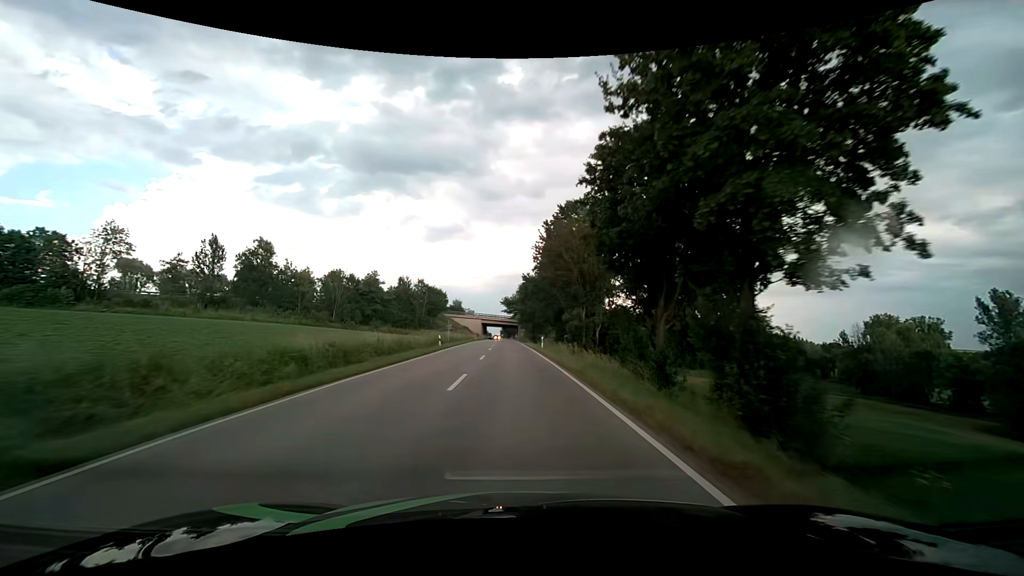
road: secondary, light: Day
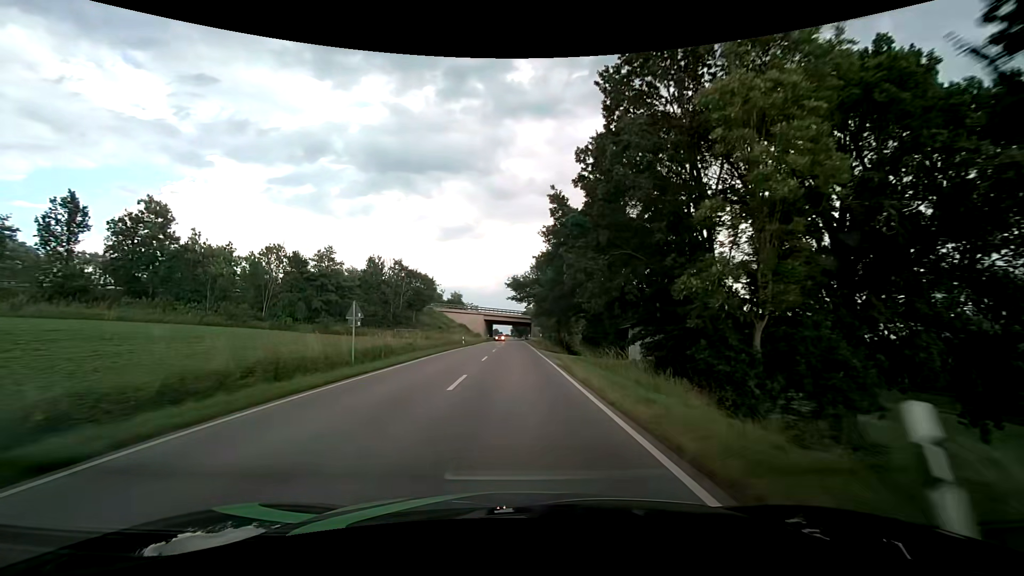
(-0.7, +36.0) m; -2°
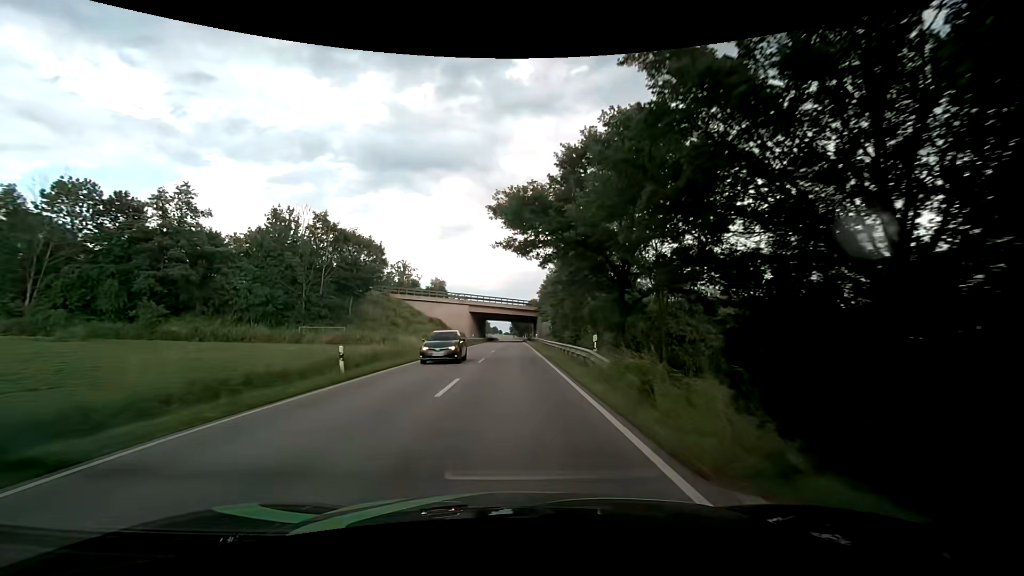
(-0.1, +37.2) m; 0°
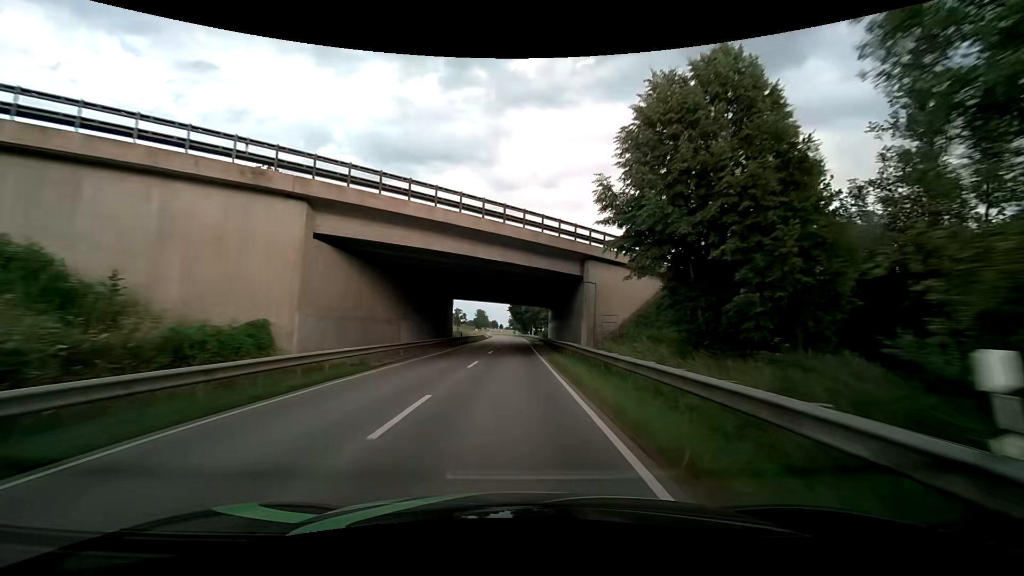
(-0.2, +64.4) m; 0°
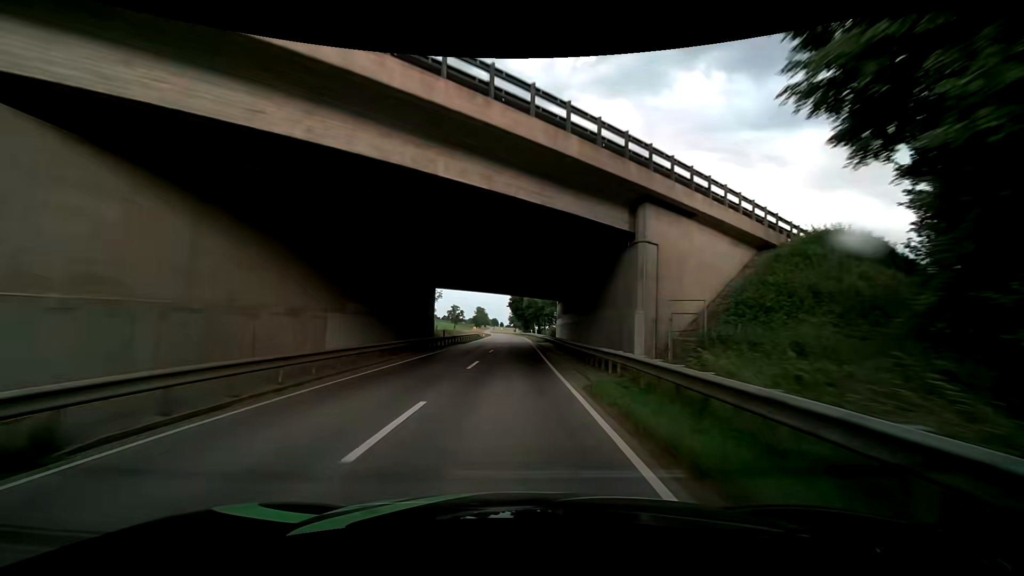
(0.0, +13.2) m; 0°
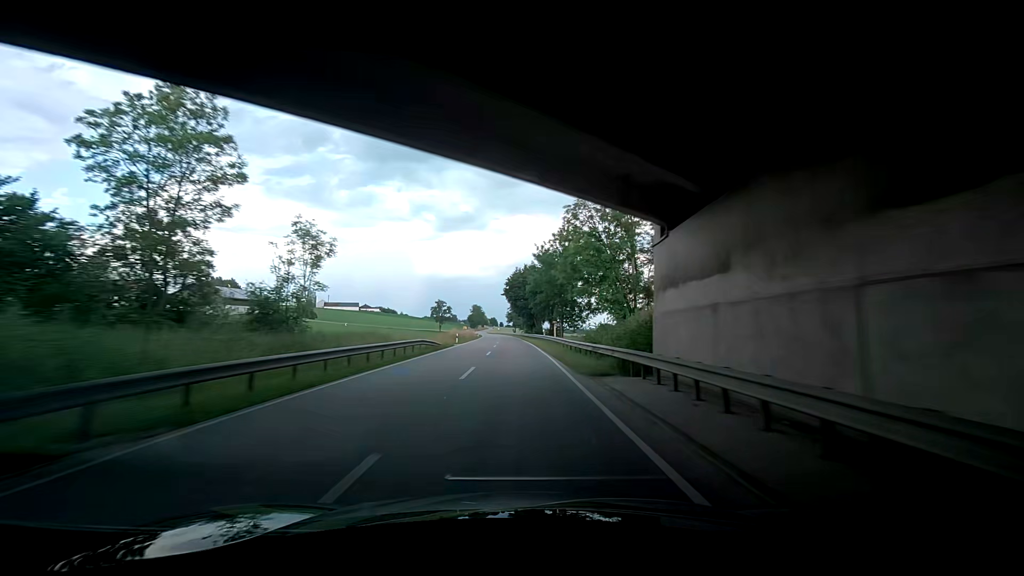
(+0.4, +40.0) m; +3°
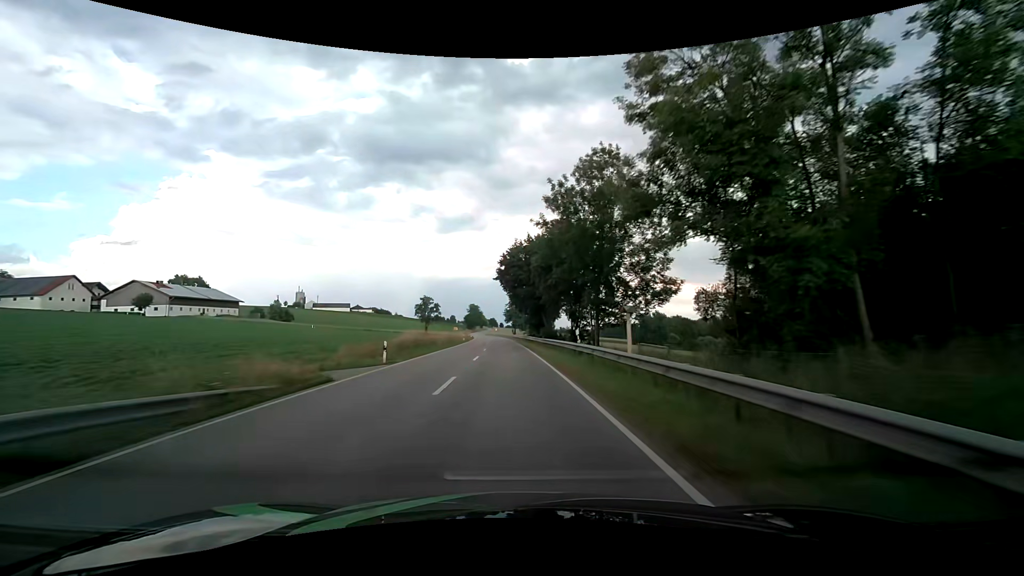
(-0.7, +27.0) m; -3°
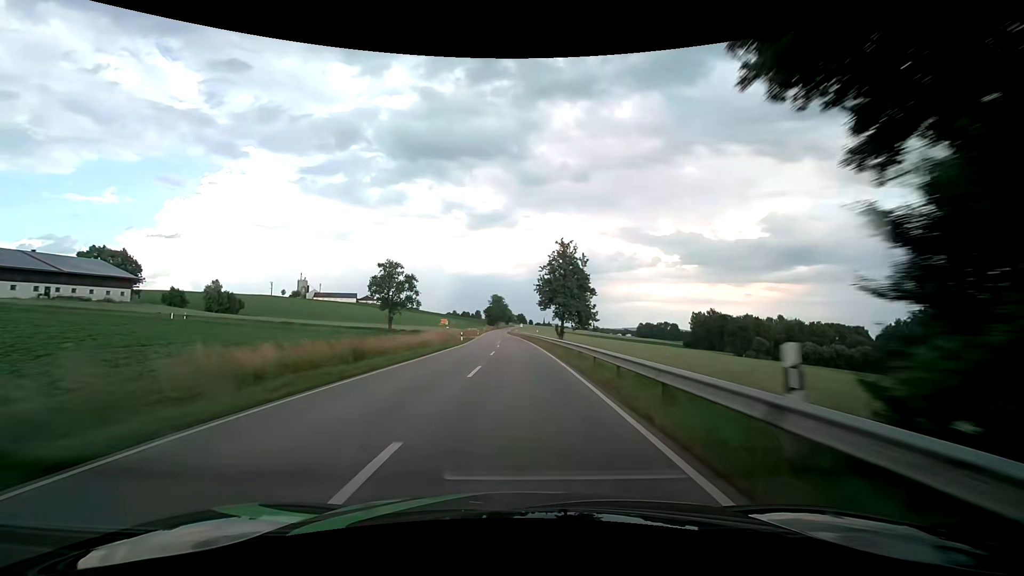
(-2.0, +68.7) m; -3°
(0, +10) (0, +20) (0, +30) (0, +40) (-1, +50) (-1, +60) (-1, +70) (-2, +80) (-2, +90) (-2, +100) m
